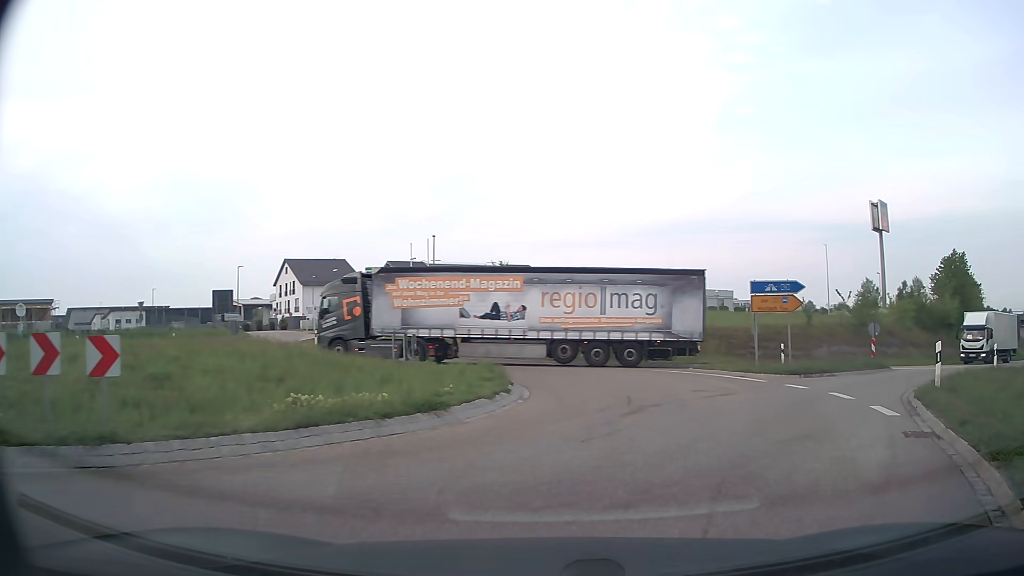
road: secondary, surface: asphalt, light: Day
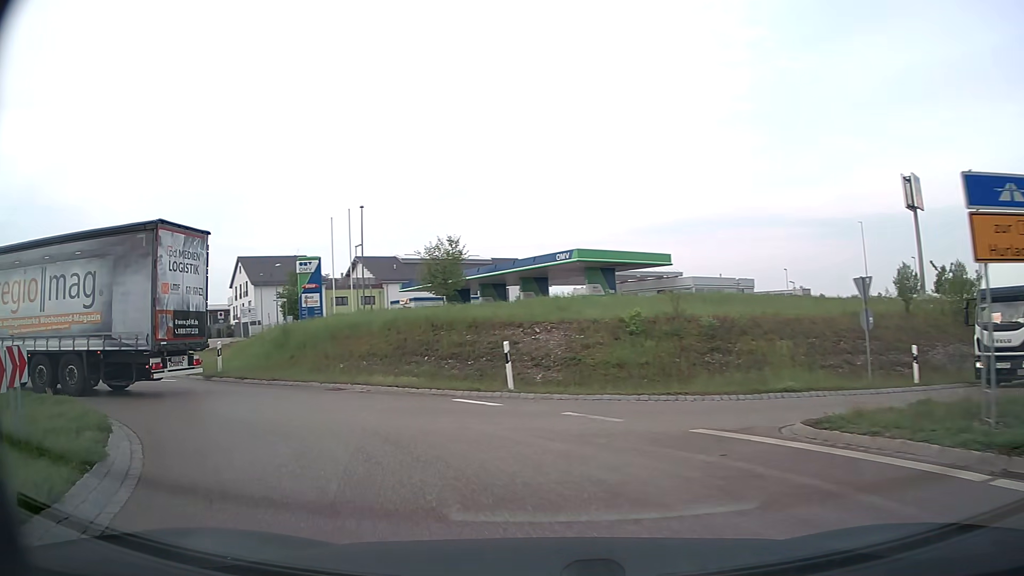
(+2.1, +15.8) m; 0°
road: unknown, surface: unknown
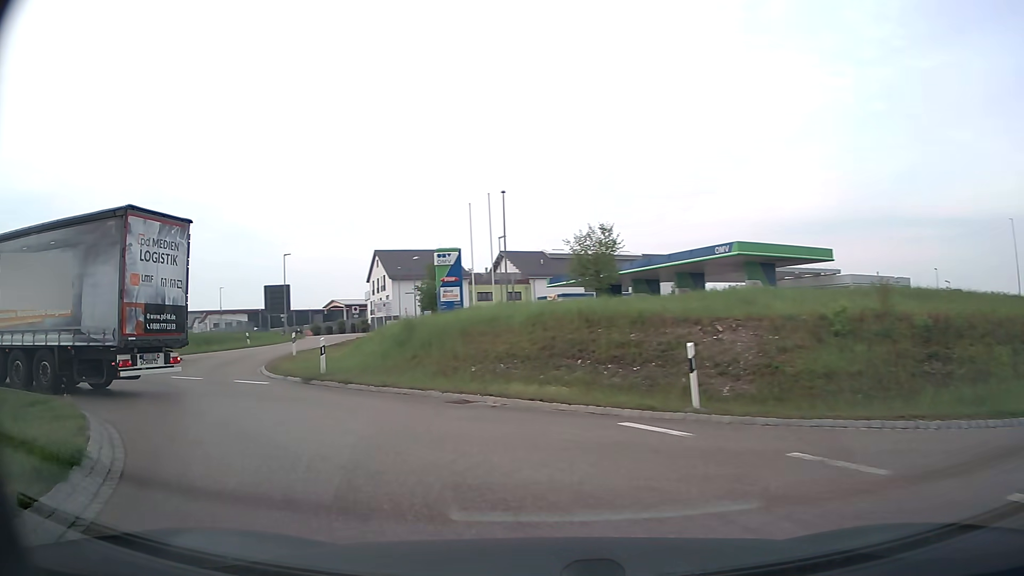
(-0.4, +4.0) m; -12°
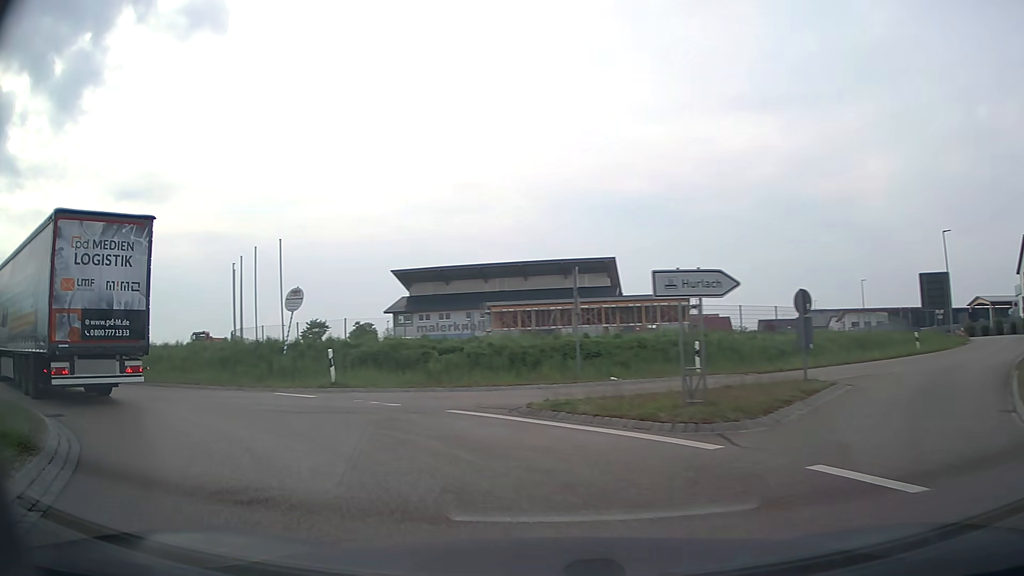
(-6.6, +13.4) m; -54°
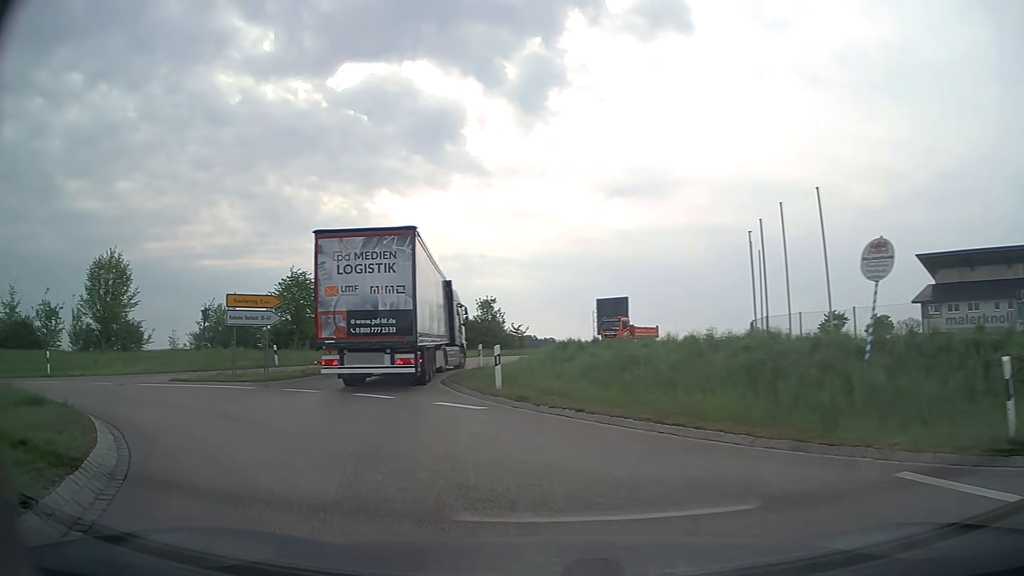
(-4.1, +10.0) m; -44°
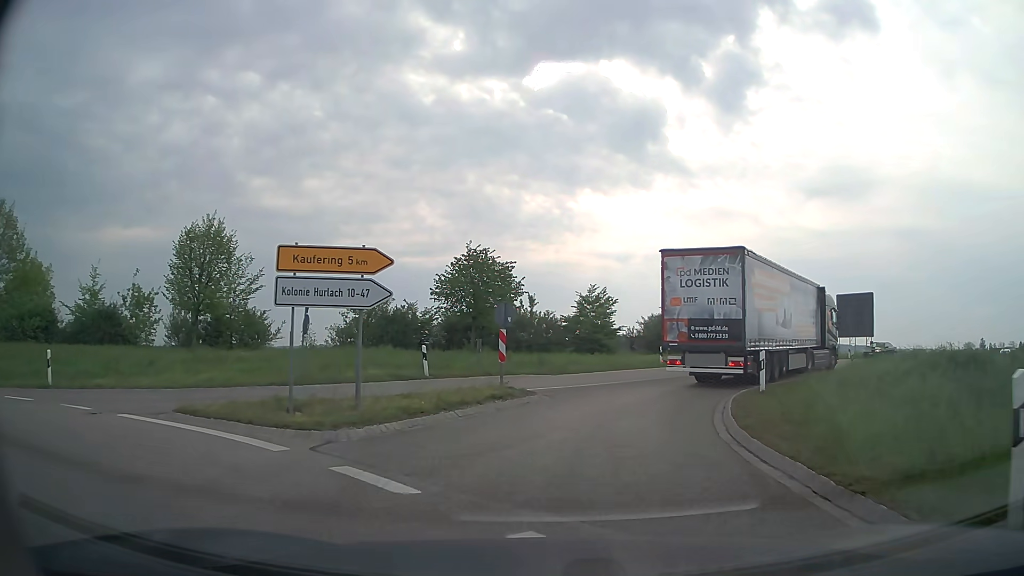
(-2.5, +11.5) m; -17°
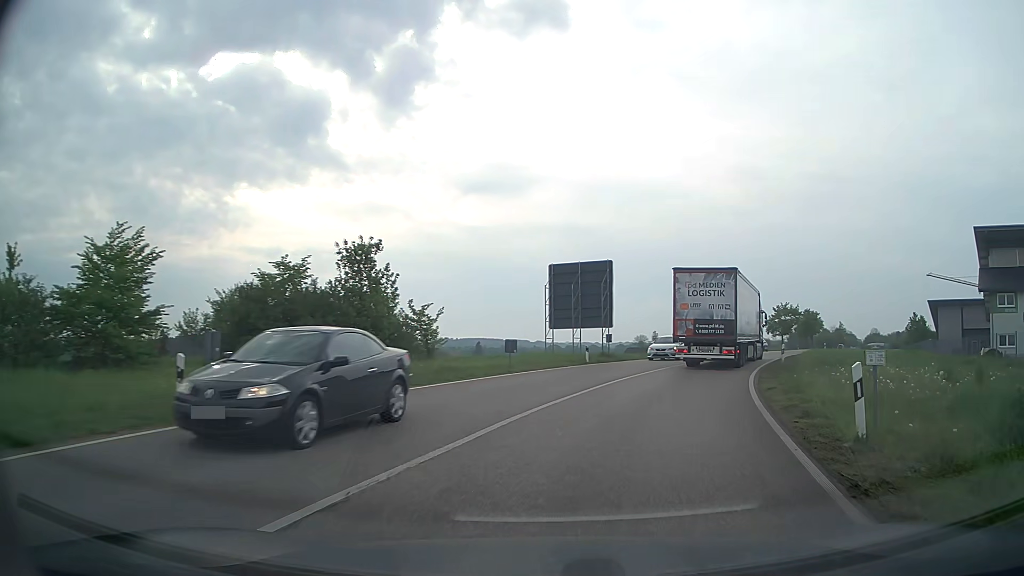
(+5.1, +22.5) m; +30°
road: secondary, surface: asphalt
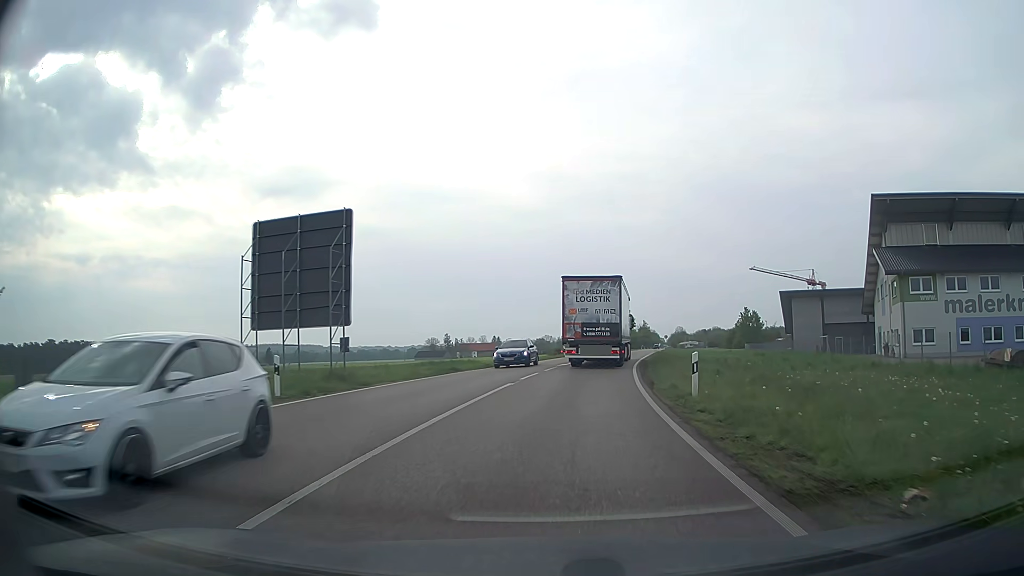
(+3.0, +17.3) m; +17°
(0, +10) (+1, +20) (+2, +30) (+4, +40) (+5, +50) (+7, +60) (+9, +69) (+10, +79) (+12, +89) (+14, +99) m
